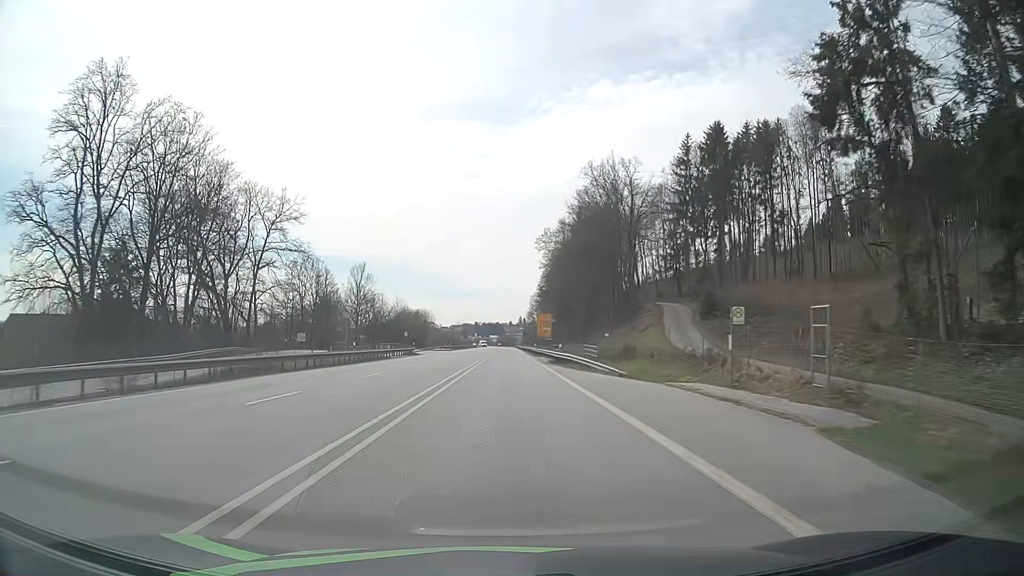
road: primary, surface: asphalt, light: Day
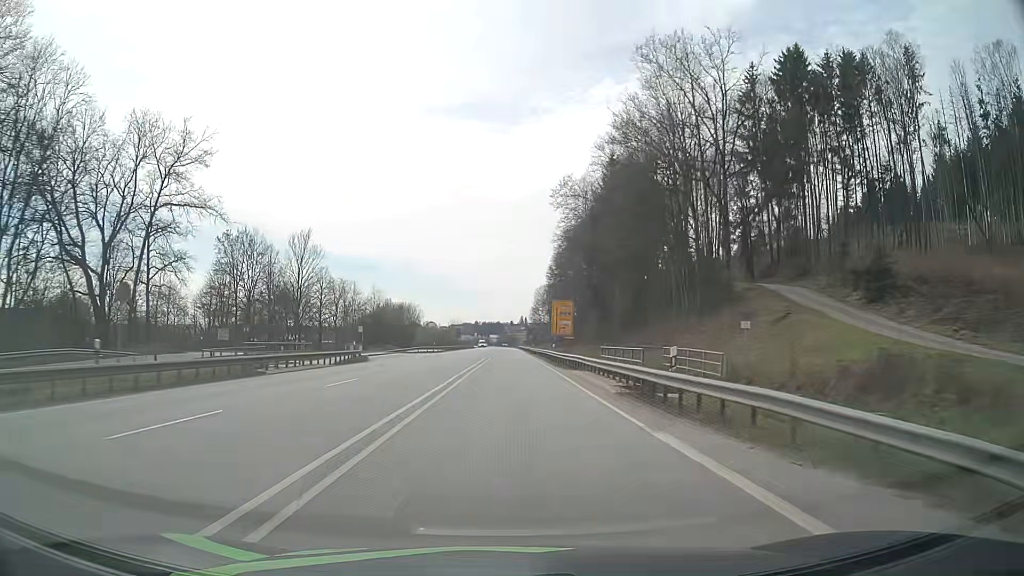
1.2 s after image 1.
(+0.1, +29.8) m; 0°
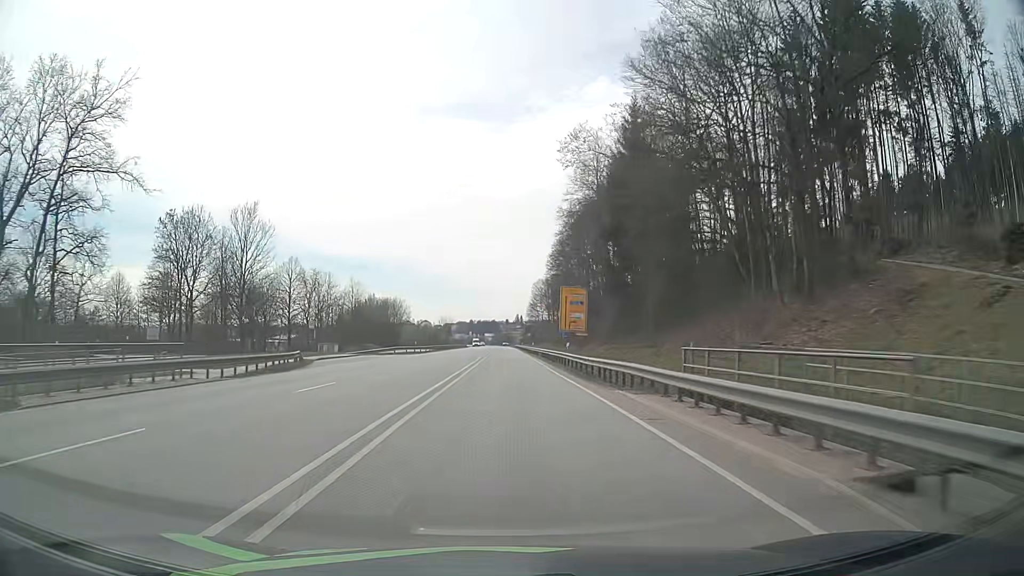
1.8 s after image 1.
(0.0, +15.0) m; 0°
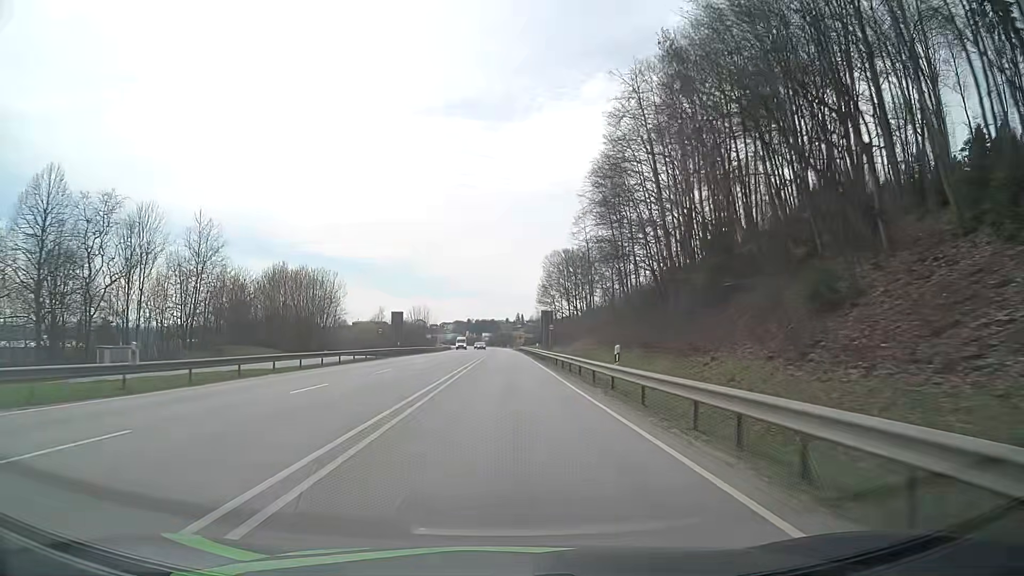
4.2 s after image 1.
(+0.2, +60.1) m; 0°
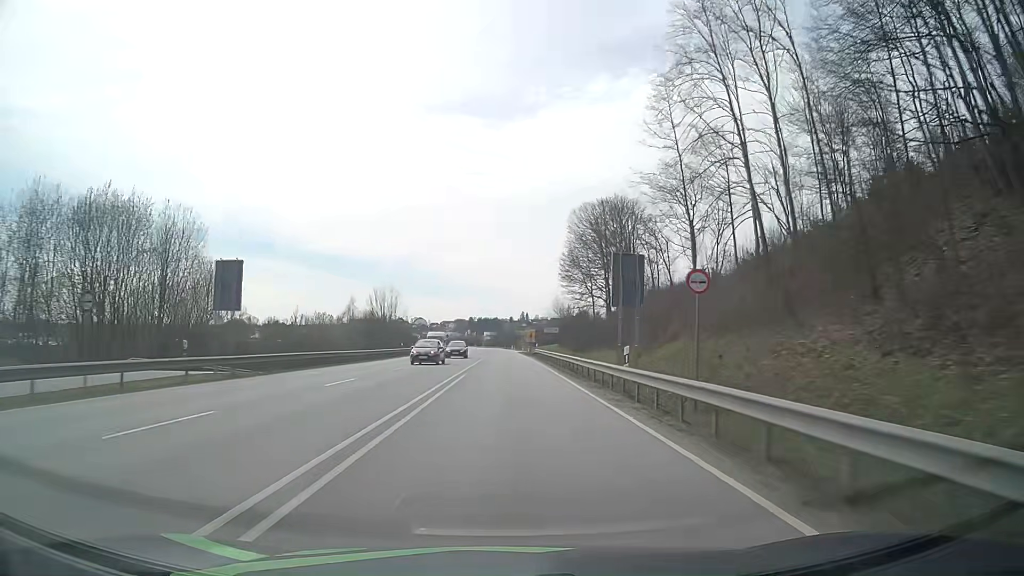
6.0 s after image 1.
(-0.1, +45.1) m; 0°
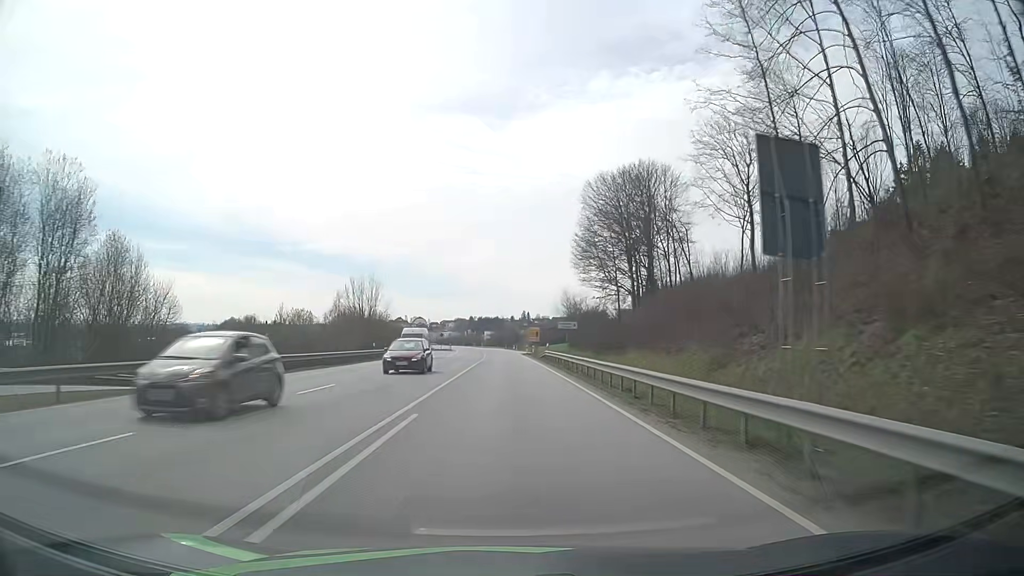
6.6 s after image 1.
(0.0, +15.1) m; 0°
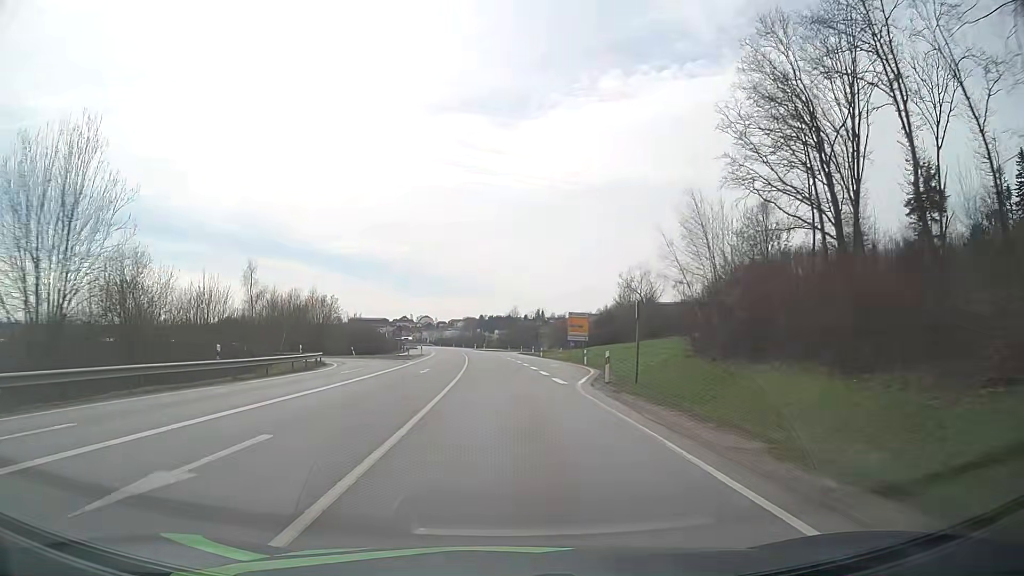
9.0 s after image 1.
(-0.4, +60.5) m; -1°
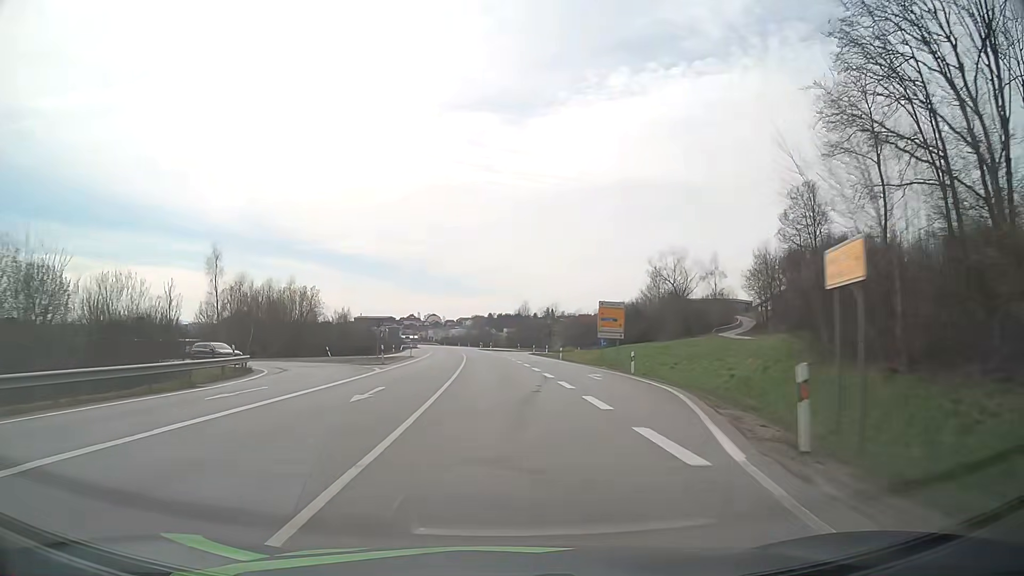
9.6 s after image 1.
(-0.1, +15.2) m; -1°
(0, +10) (0, +20) (0, +30) (-1, +40) (-1, +50) (-2, +60) (-2, +70) (-3, +80) (-4, +90) (-5, +100) m
